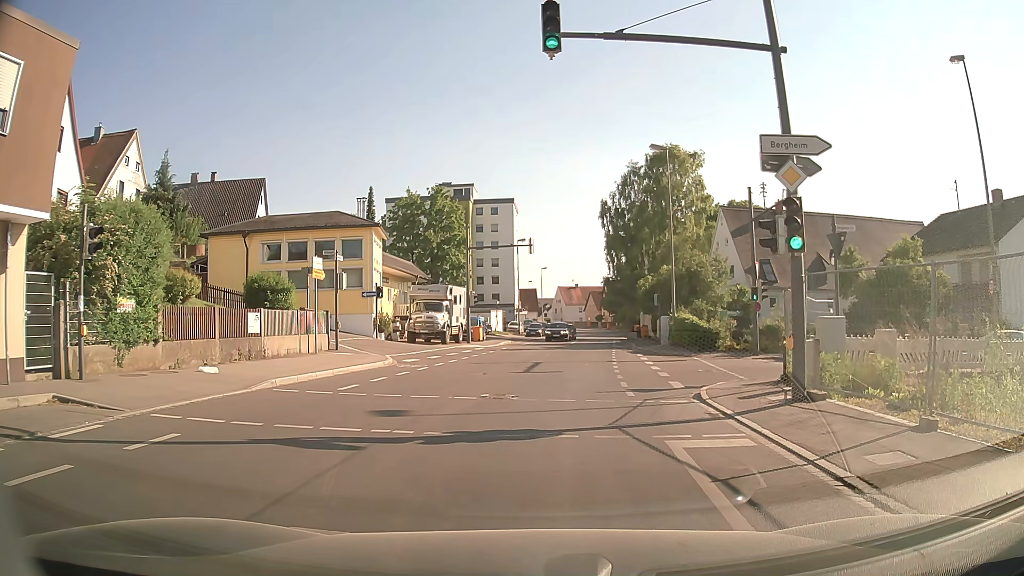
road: secondary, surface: asphalt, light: Day
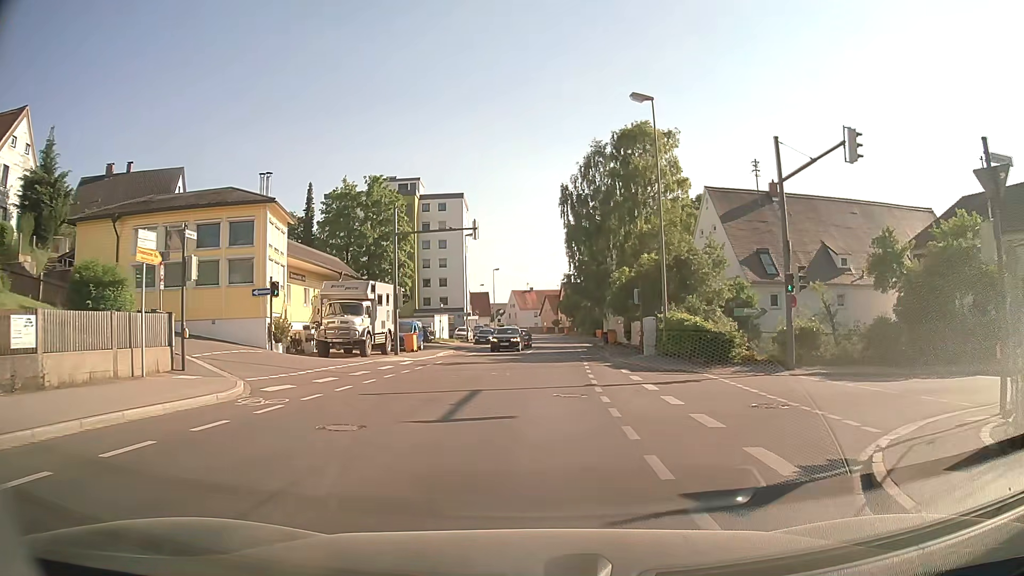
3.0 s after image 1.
(+0.3, +9.7) m; +4°
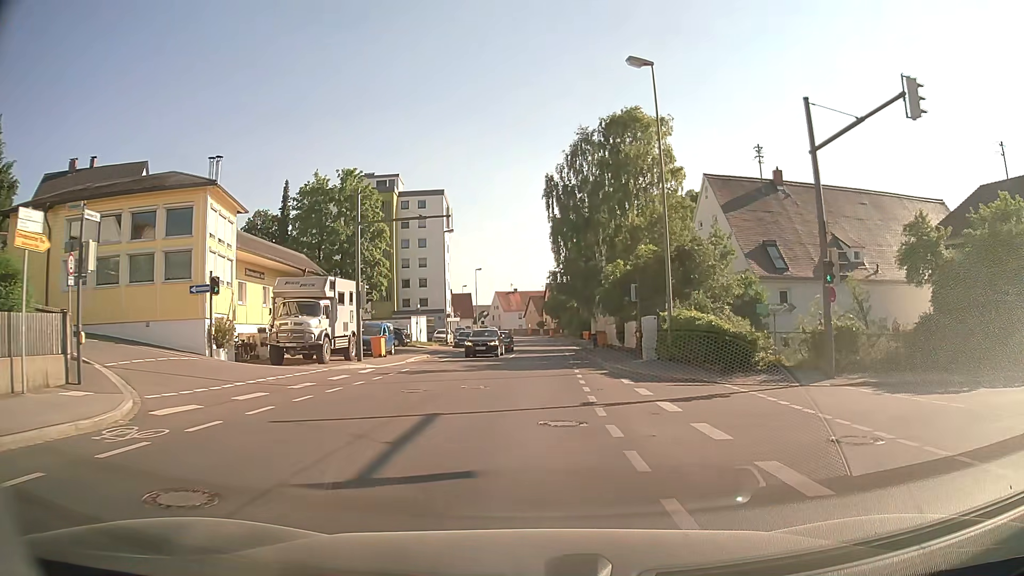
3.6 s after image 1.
(0.0, +4.3) m; 0°
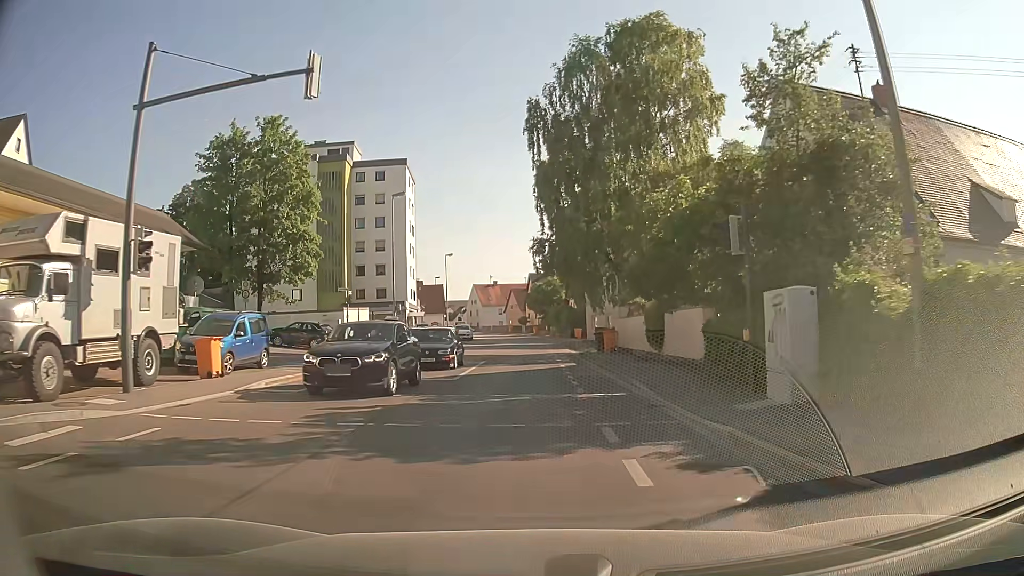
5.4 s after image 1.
(+0.5, +16.7) m; +2°
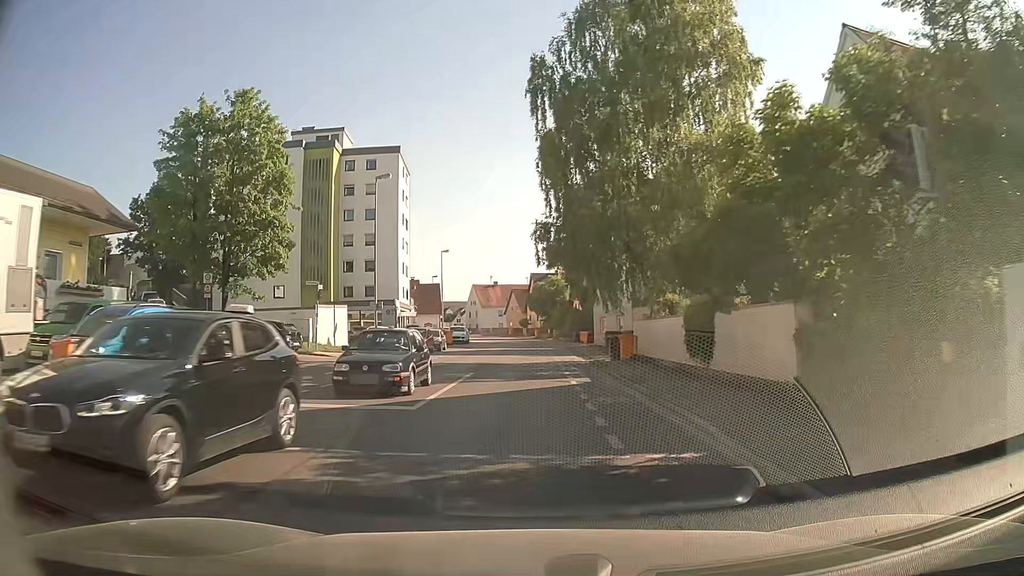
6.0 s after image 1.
(0.0, +6.1) m; 0°
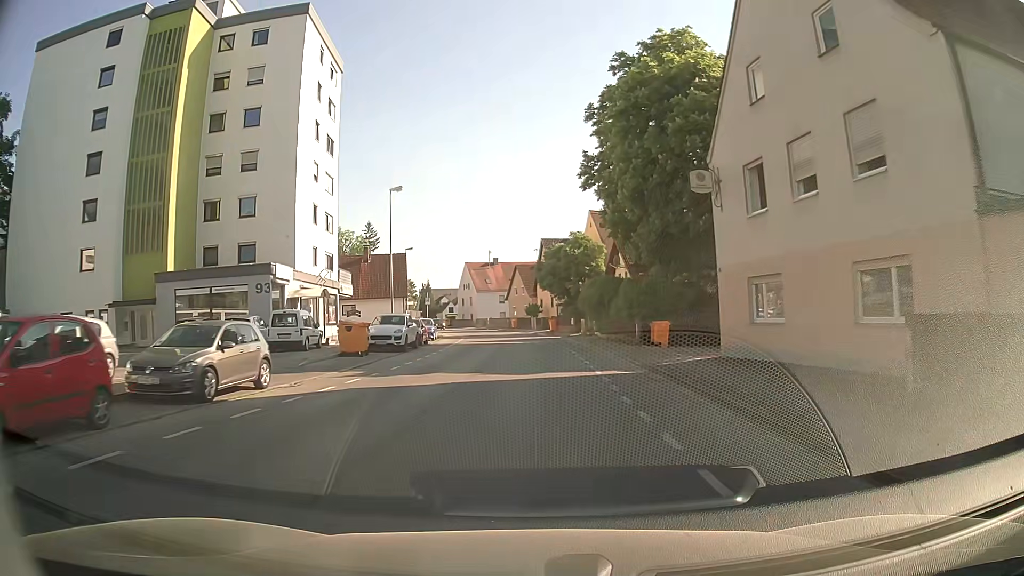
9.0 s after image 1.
(-0.3, +34.4) m; 0°
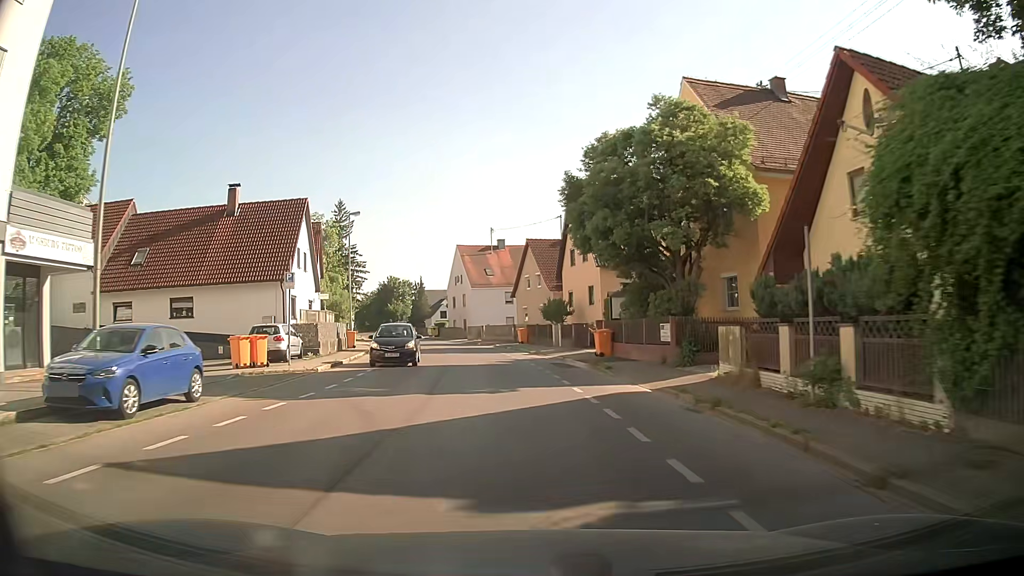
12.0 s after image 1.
(-0.6, +35.2) m; -2°
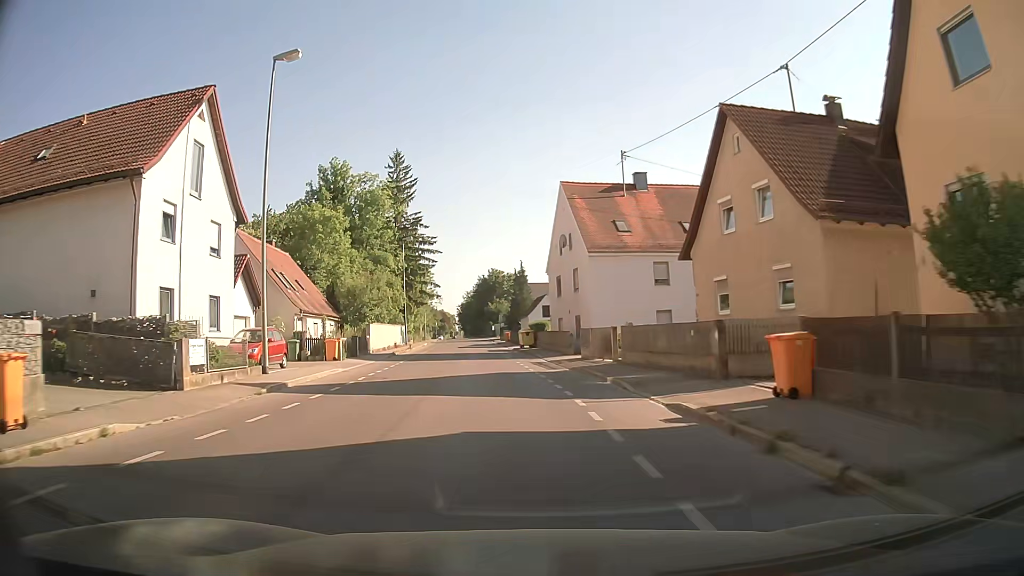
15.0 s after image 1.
(-3.0, +35.6) m; -10°
(0, +10) (-1, +20) (-2, +30) (-3, +40) (-4, +50) (-5, +60) (-7, +70) (-8, +80) (-9, +89) (-10, +99) m
